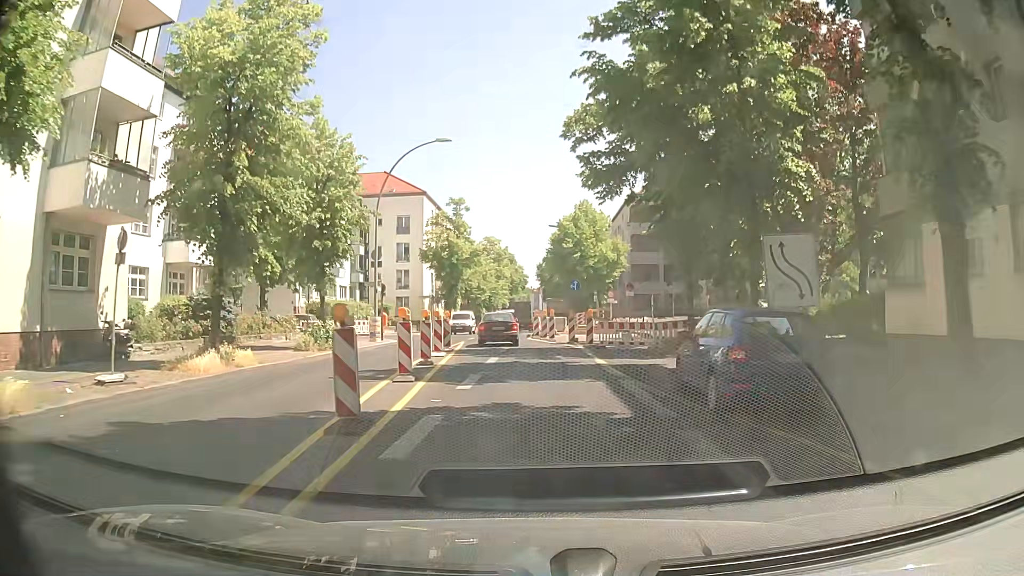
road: secondary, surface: asphalt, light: Day
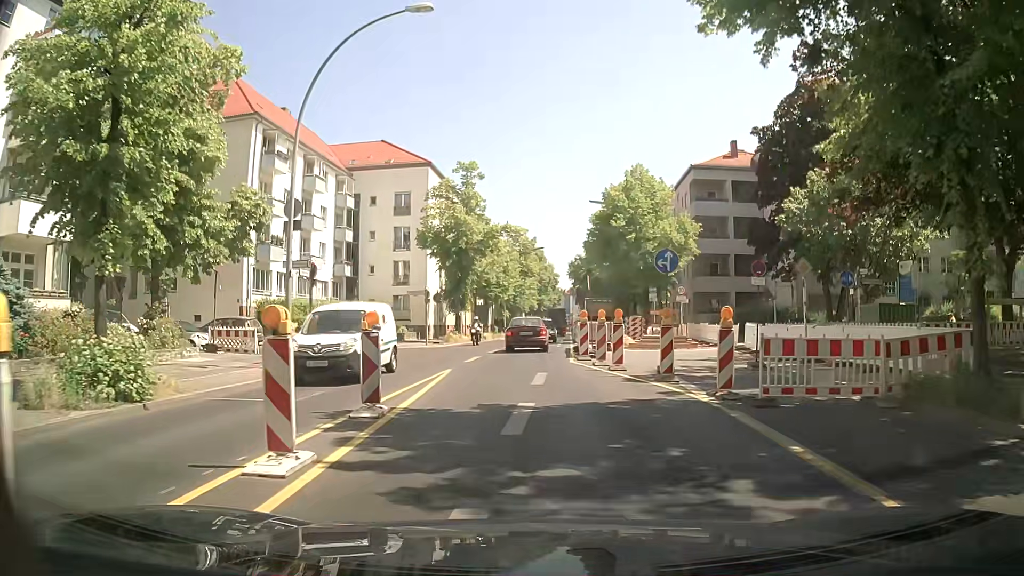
(-0.1, +15.9) m; -1°
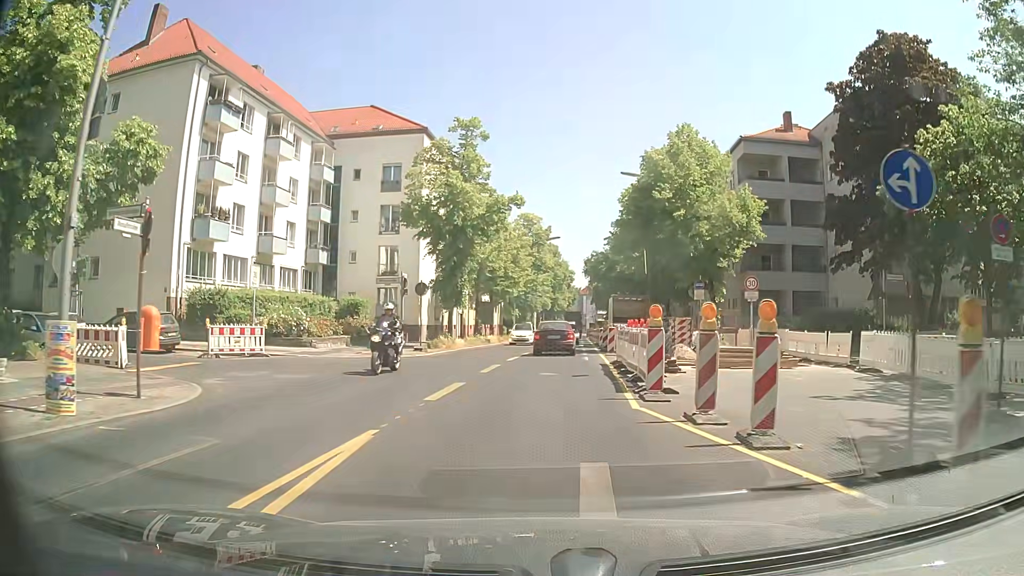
(0.0, +10.3) m; +2°
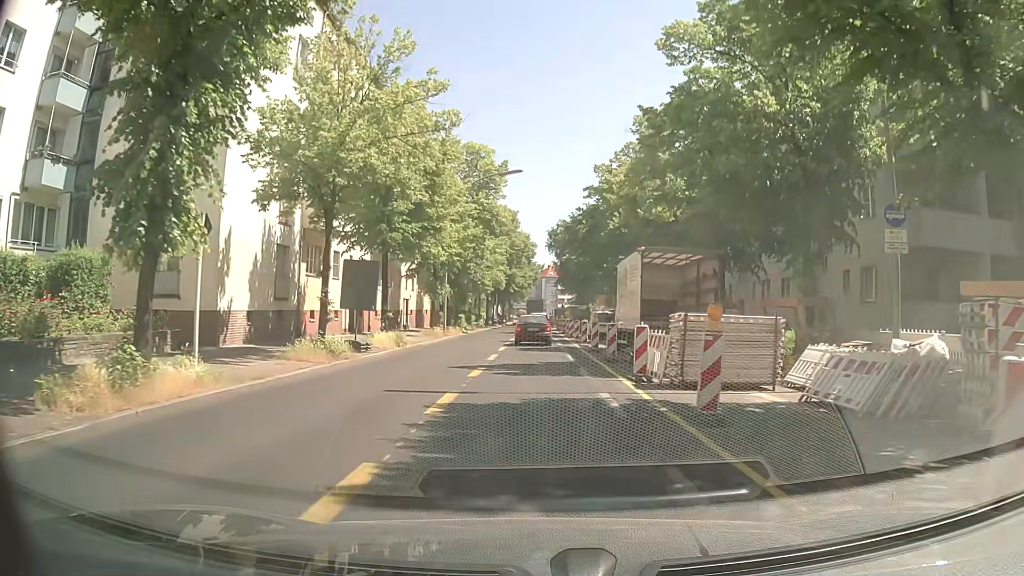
(-0.5, +25.8) m; +1°
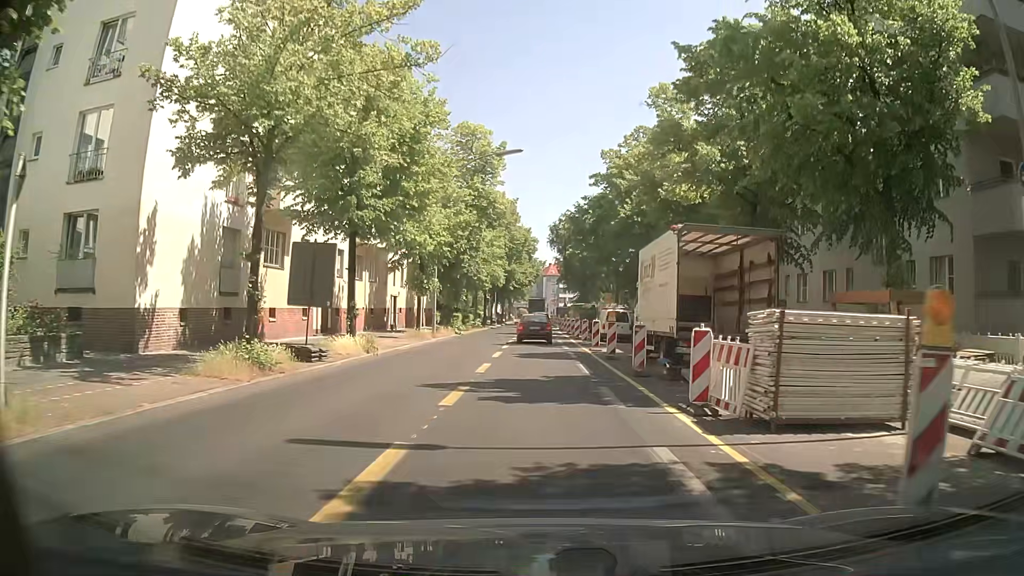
(0.0, +5.0) m; 0°
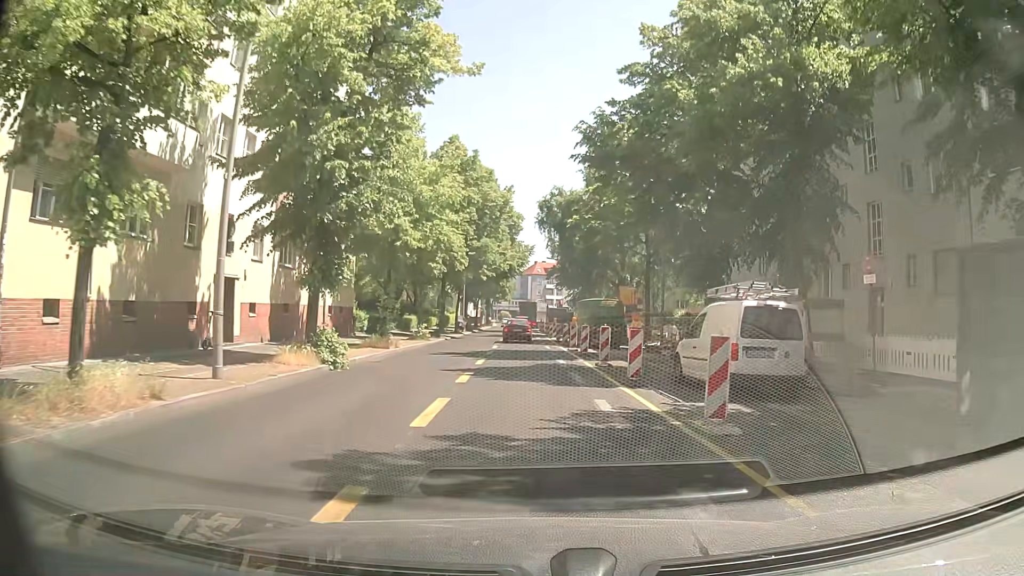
(0.0, +25.3) m; +1°
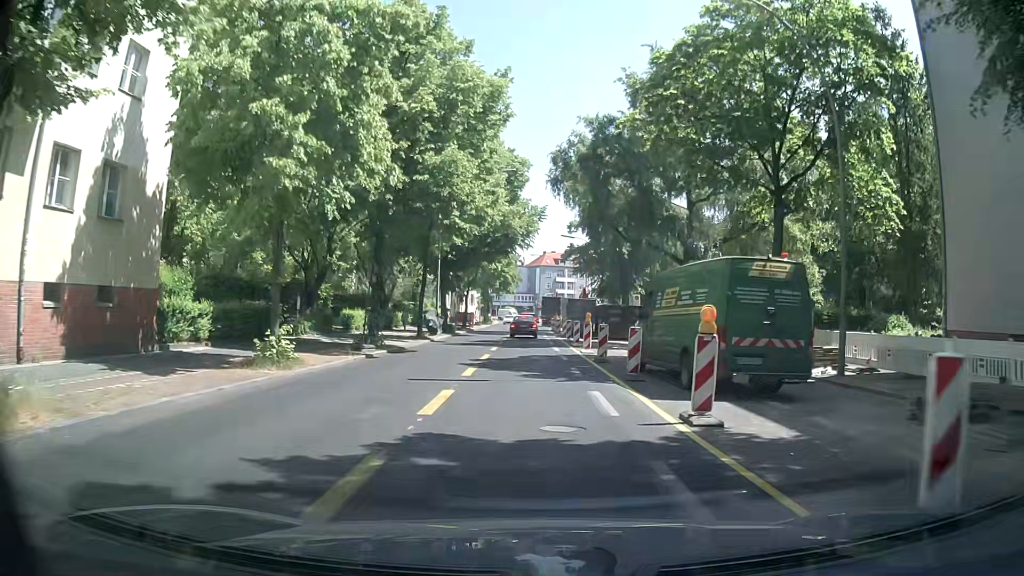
(-0.2, +22.9) m; -2°
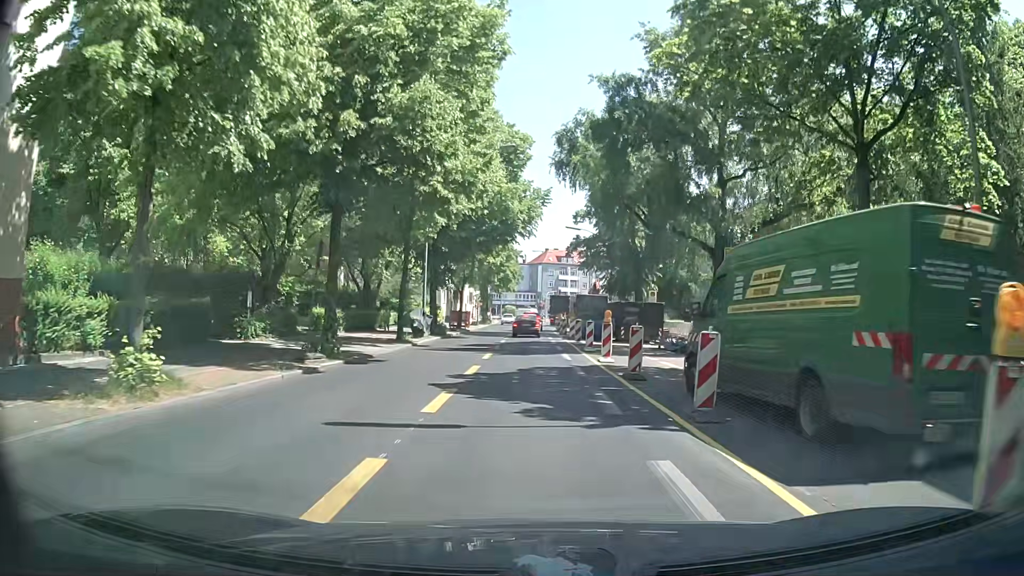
(+0.1, +6.1) m; +1°
